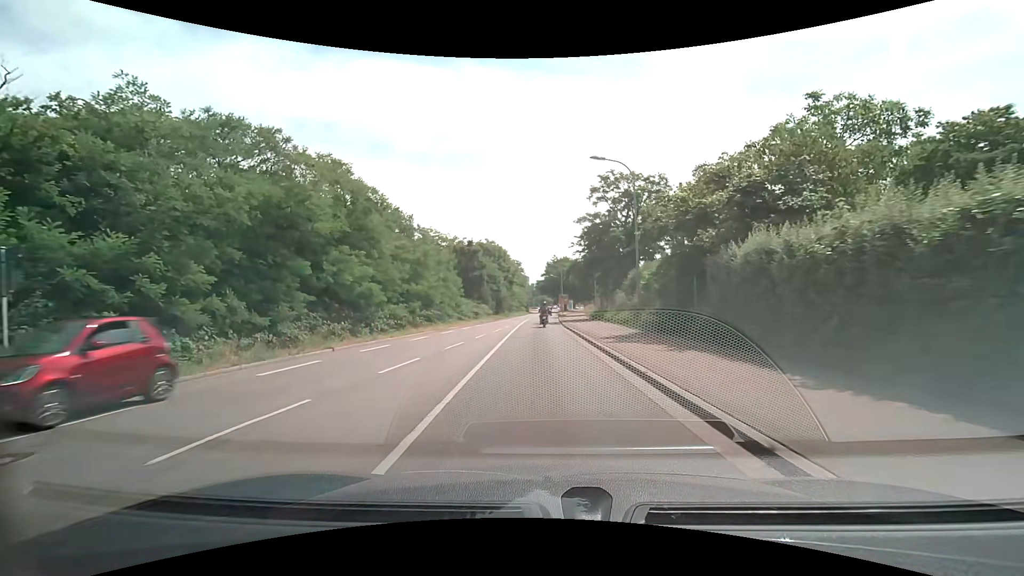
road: secondary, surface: asphalt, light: Day
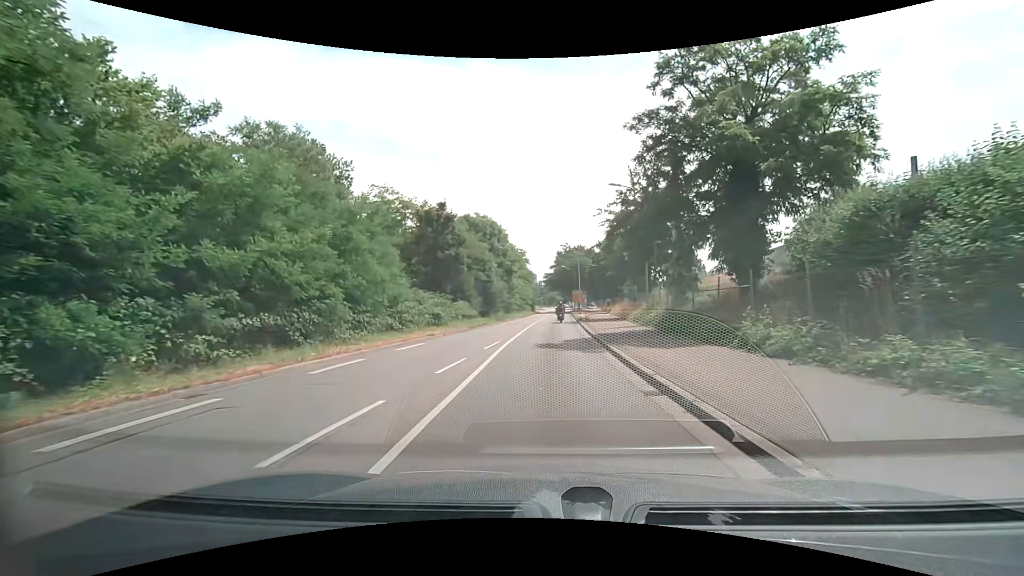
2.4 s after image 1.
(-0.2, +24.4) m; -1°
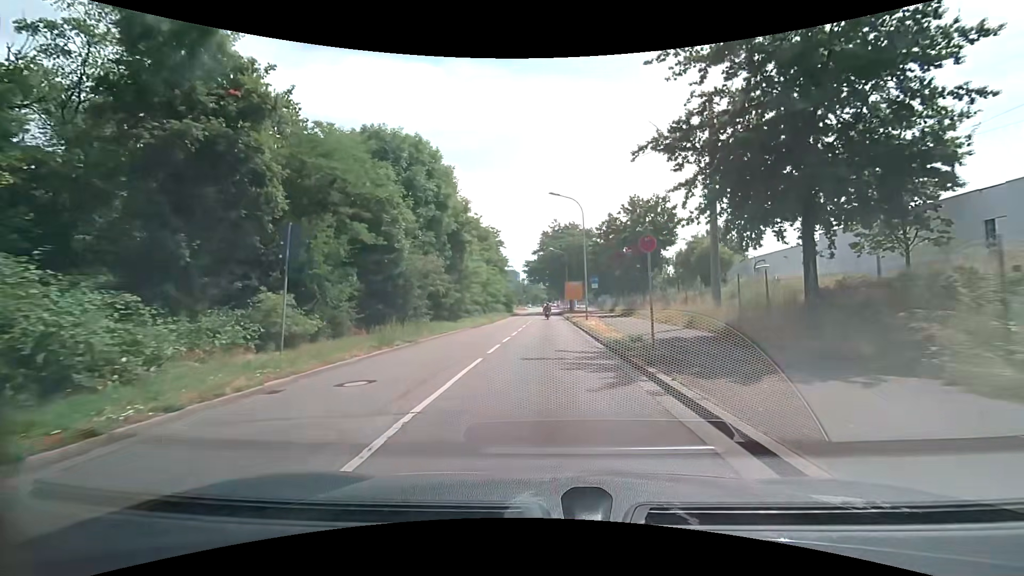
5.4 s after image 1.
(+0.2, +29.9) m; +1°
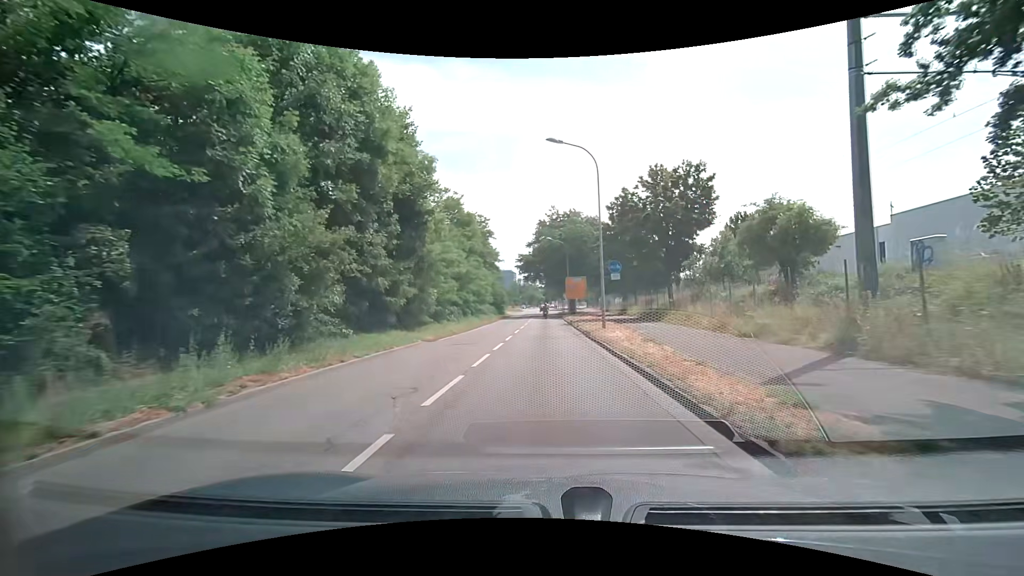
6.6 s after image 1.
(+0.1, +11.8) m; +1°
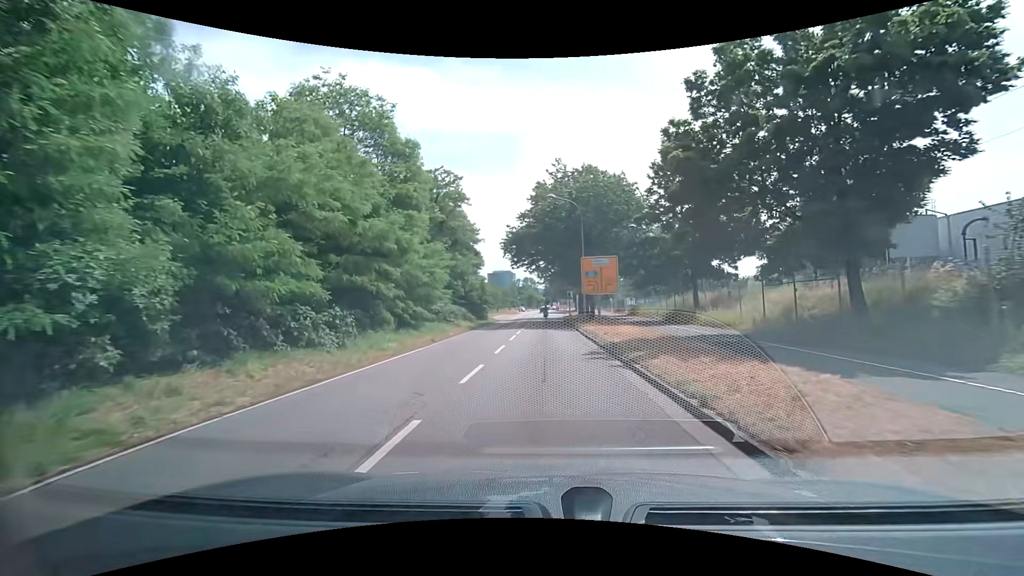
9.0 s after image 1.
(0.0, +23.3) m; +1°
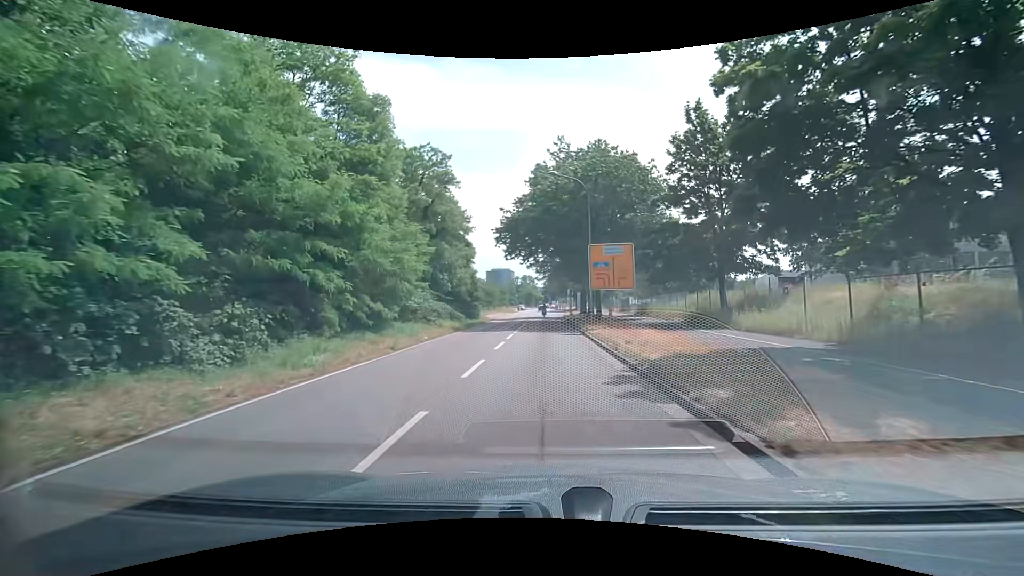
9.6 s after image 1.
(0.0, +5.8) m; 0°
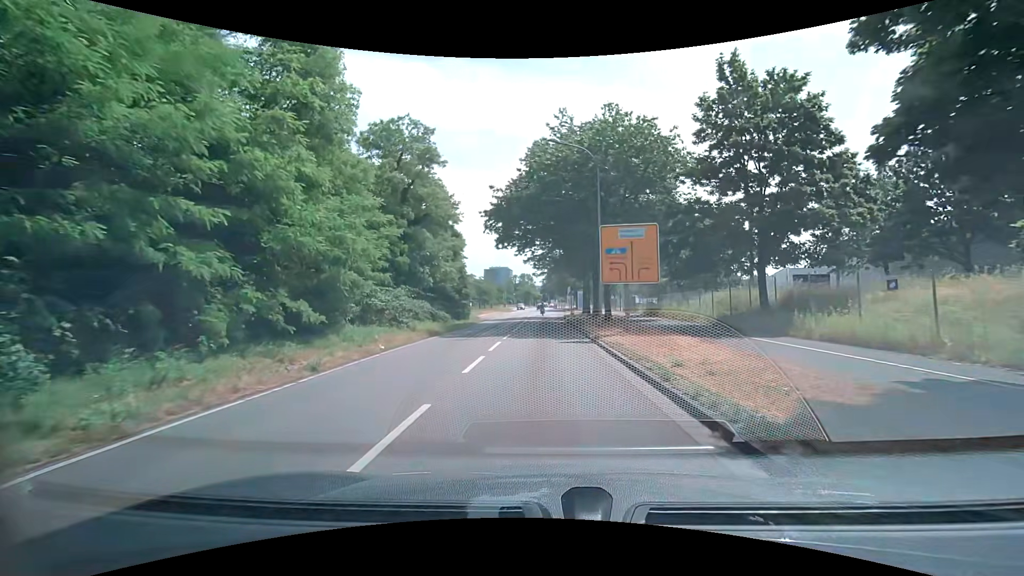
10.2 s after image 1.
(-0.1, +5.7) m; -1°
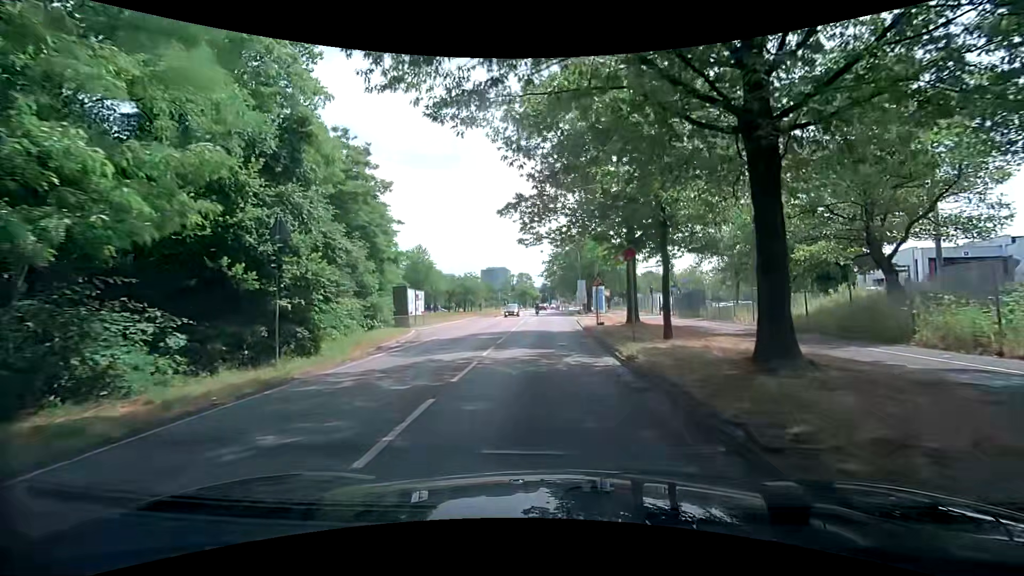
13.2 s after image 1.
(+0.1, +28.5) m; 0°
(0, +10) (0, +20) (0, +30) (0, +40) (0, +50) (0, +60) (0, +70) (0, +80) (0, +90) (0, +100) m
